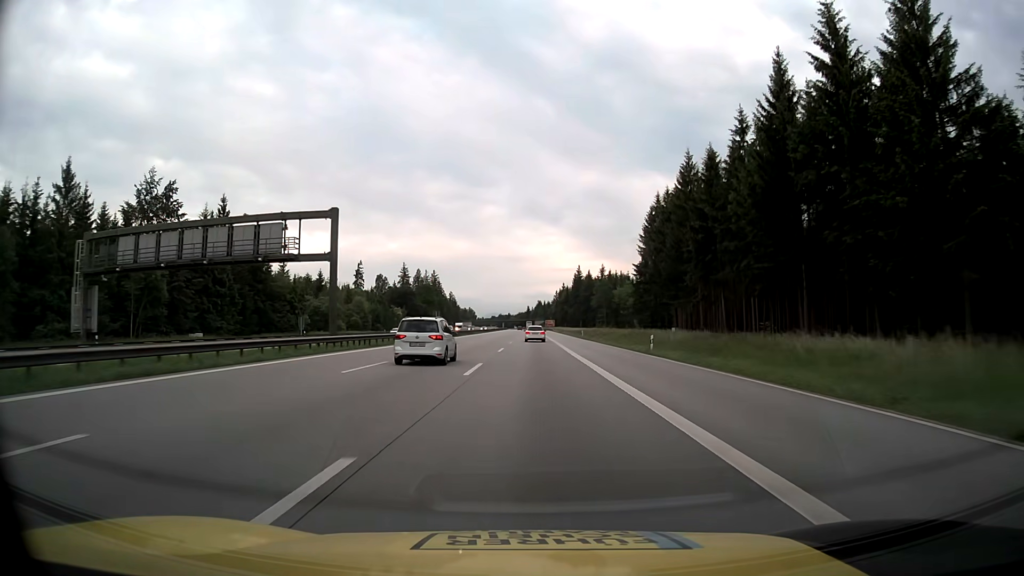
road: motorway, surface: asphalt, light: Day
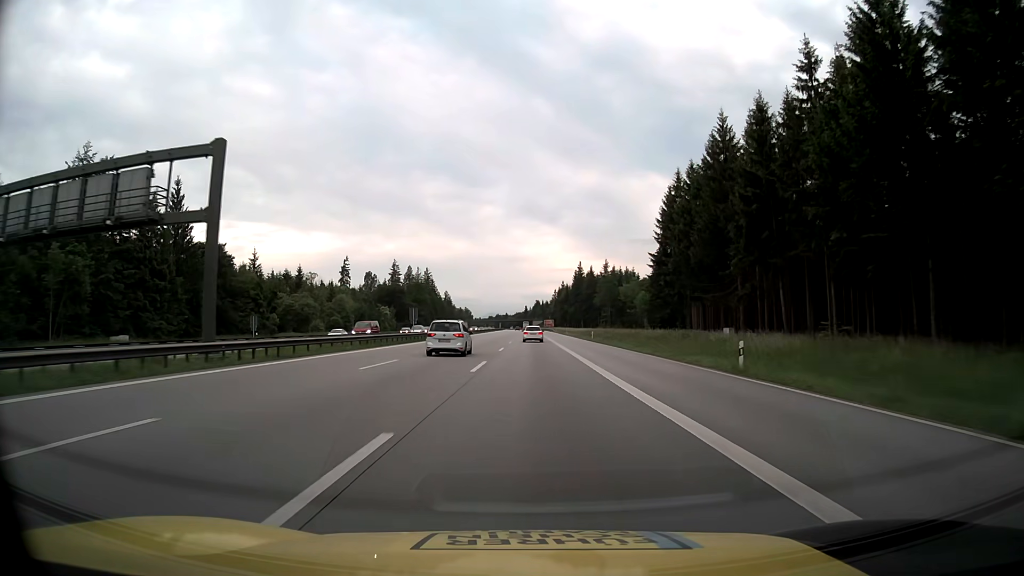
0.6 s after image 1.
(0.0, +16.3) m; 0°
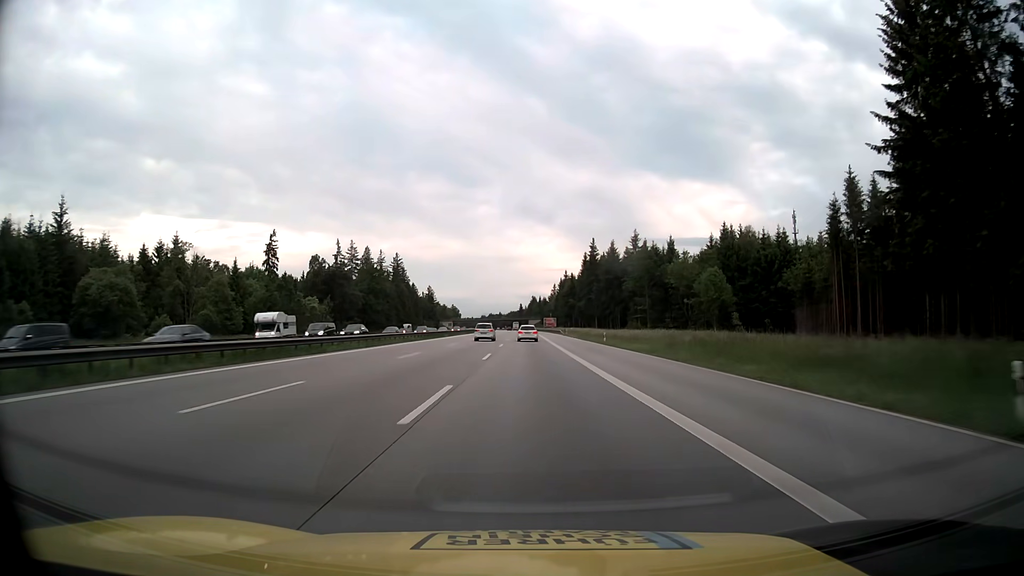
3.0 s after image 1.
(+0.2, +65.3) m; 0°
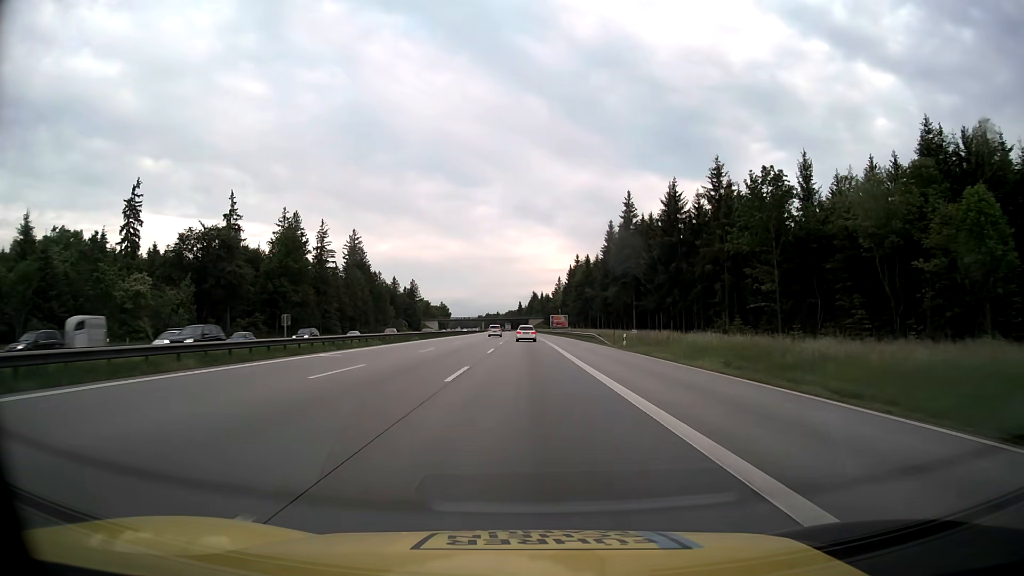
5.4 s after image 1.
(+0.2, +65.1) m; 0°
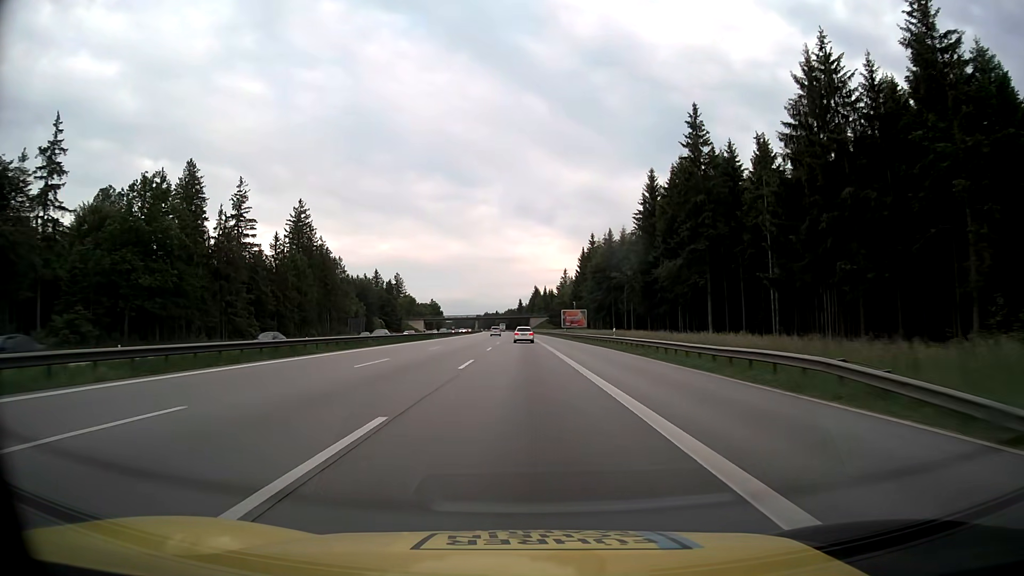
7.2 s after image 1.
(0.0, +48.7) m; 0°
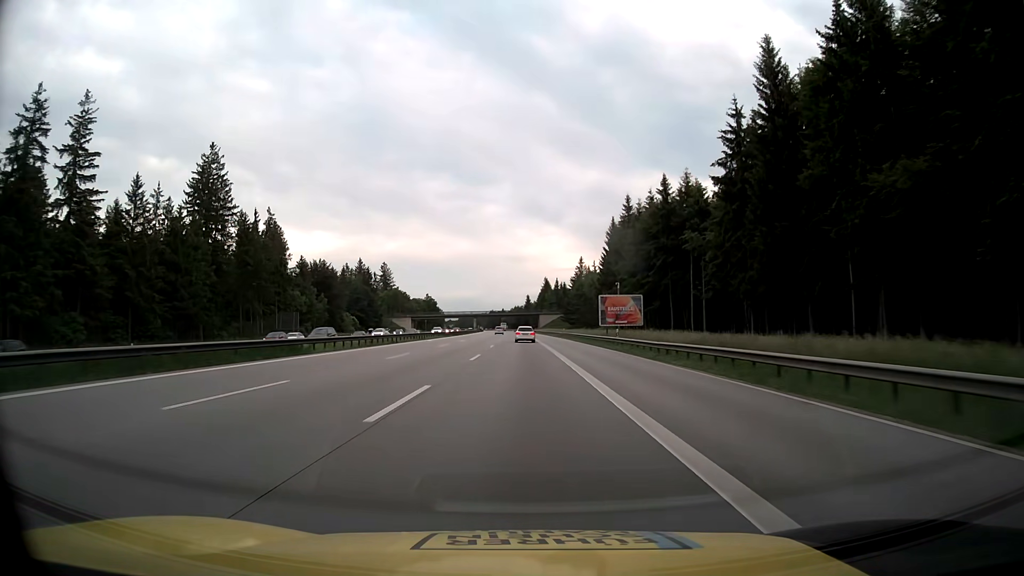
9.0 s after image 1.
(-0.2, +48.6) m; -1°
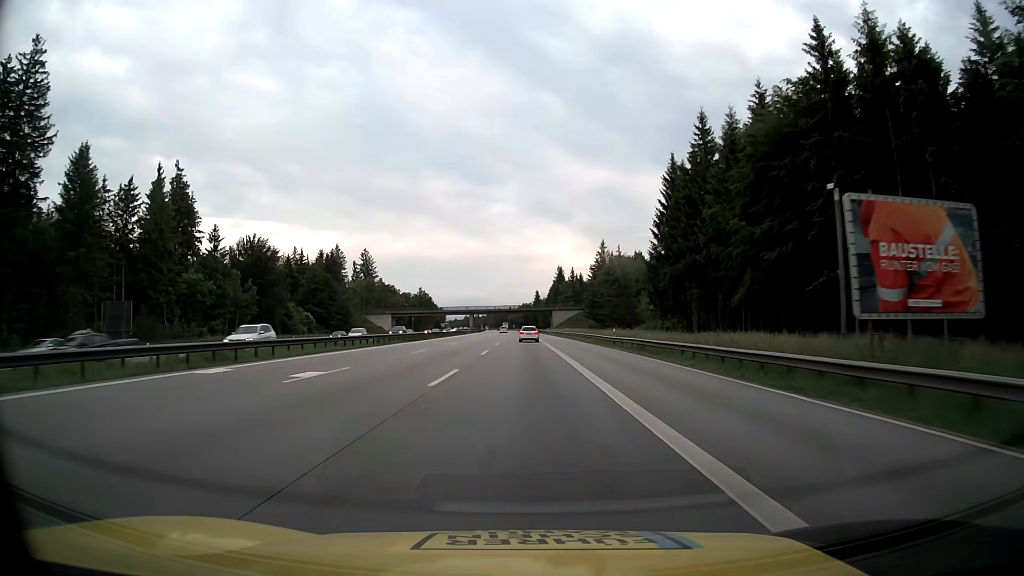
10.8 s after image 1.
(-0.4, +48.6) m; -1°
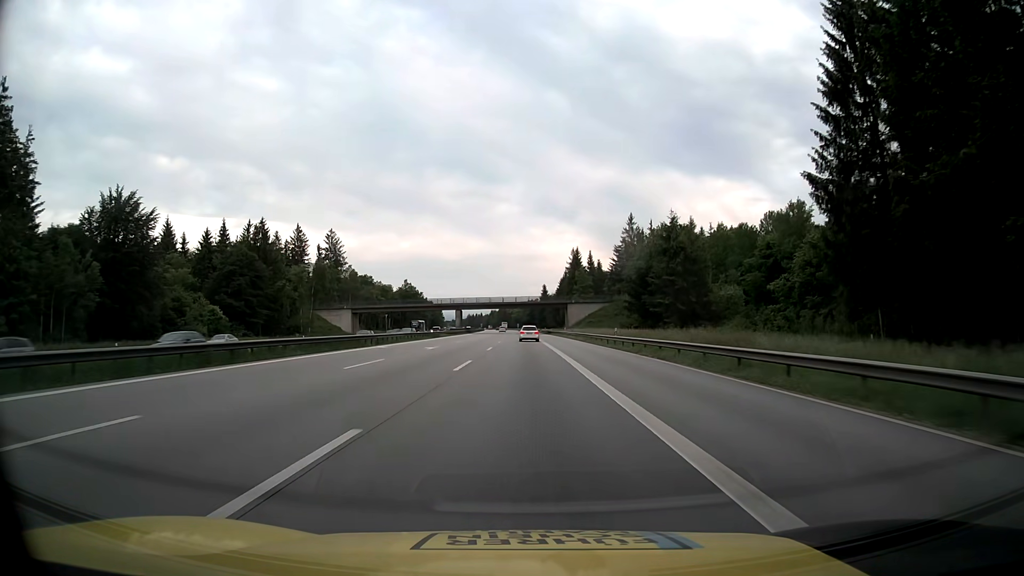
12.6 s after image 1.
(-0.2, +48.7) m; -1°
(0, +10) (0, +20) (0, +30) (0, +40) (0, +50) (0, +60) (0, +70) (-1, +80) (-1, +90) (-1, +100) m
